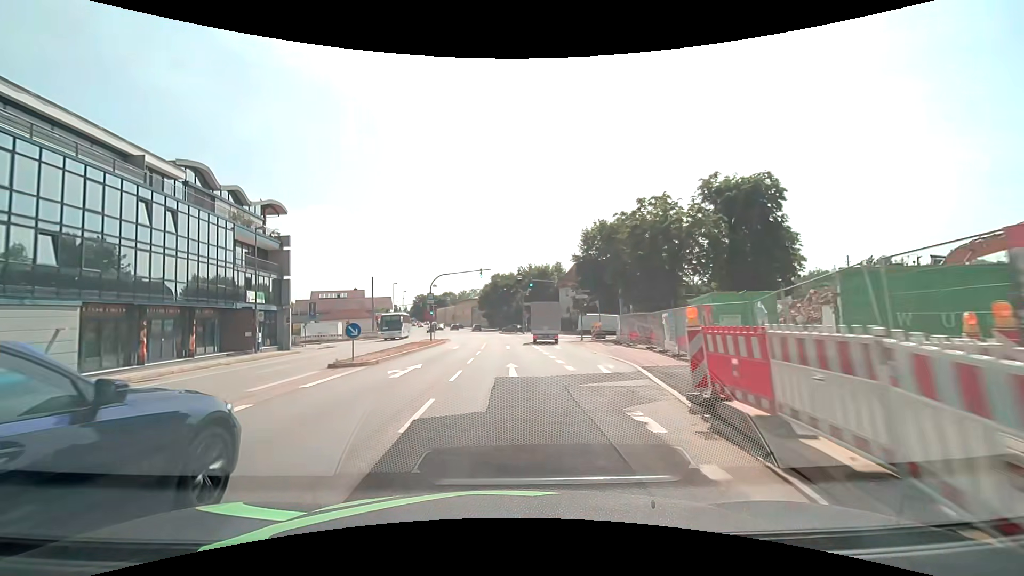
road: primary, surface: asphalt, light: Day
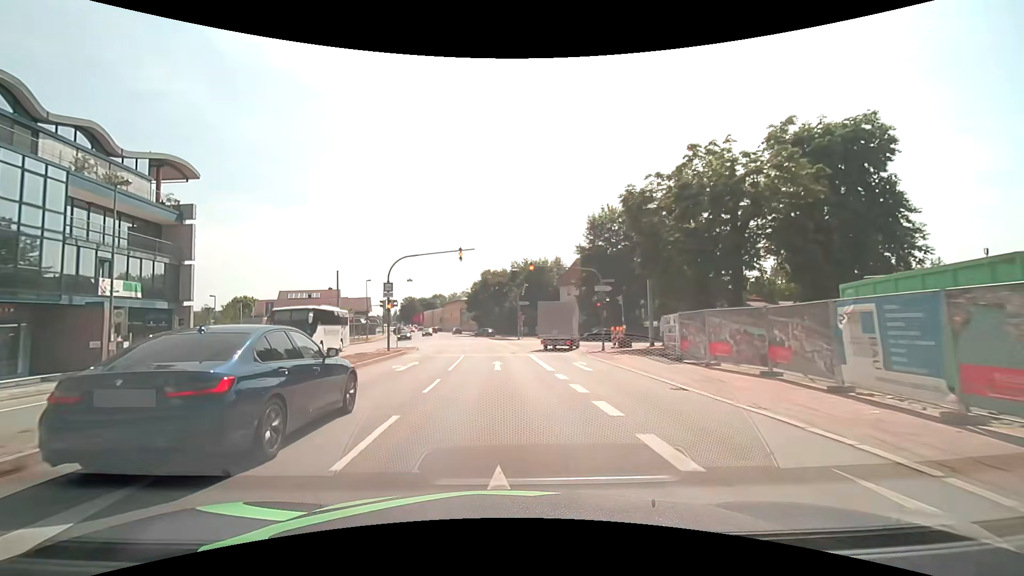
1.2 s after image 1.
(+0.1, +13.5) m; +1°
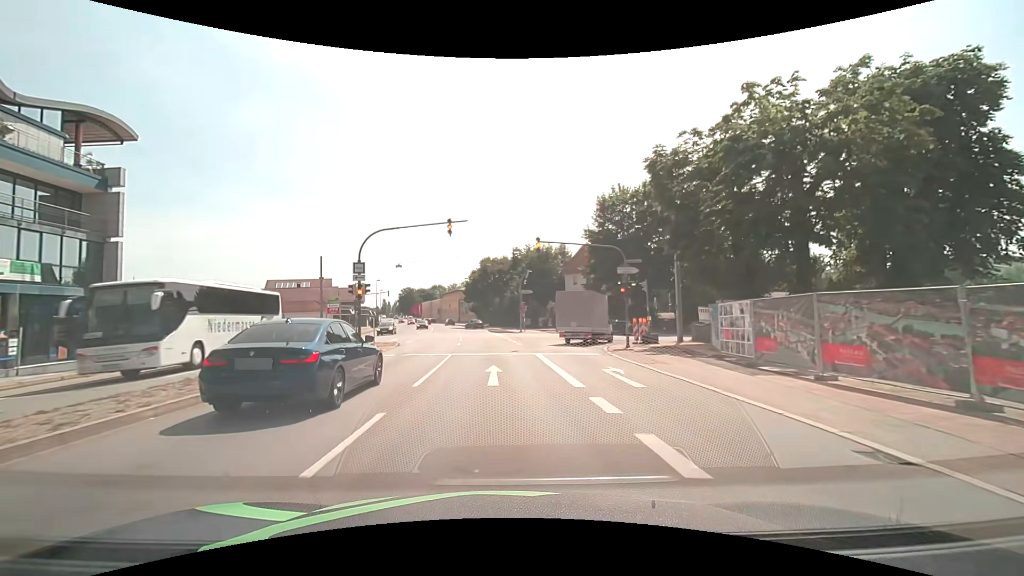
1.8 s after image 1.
(0.0, +6.1) m; 0°
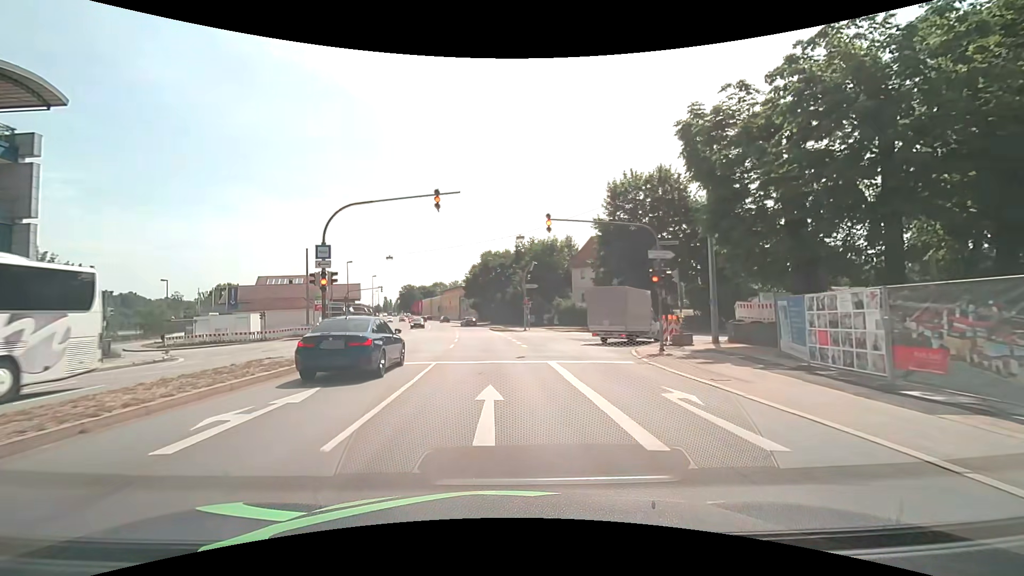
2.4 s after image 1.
(0.0, +5.0) m; -1°
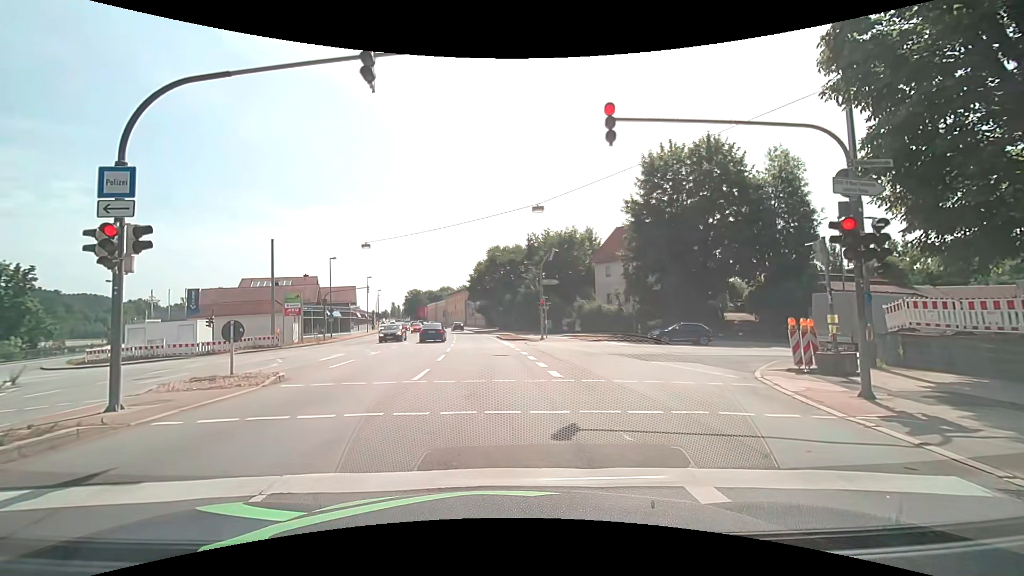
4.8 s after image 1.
(-0.1, +10.4) m; -1°
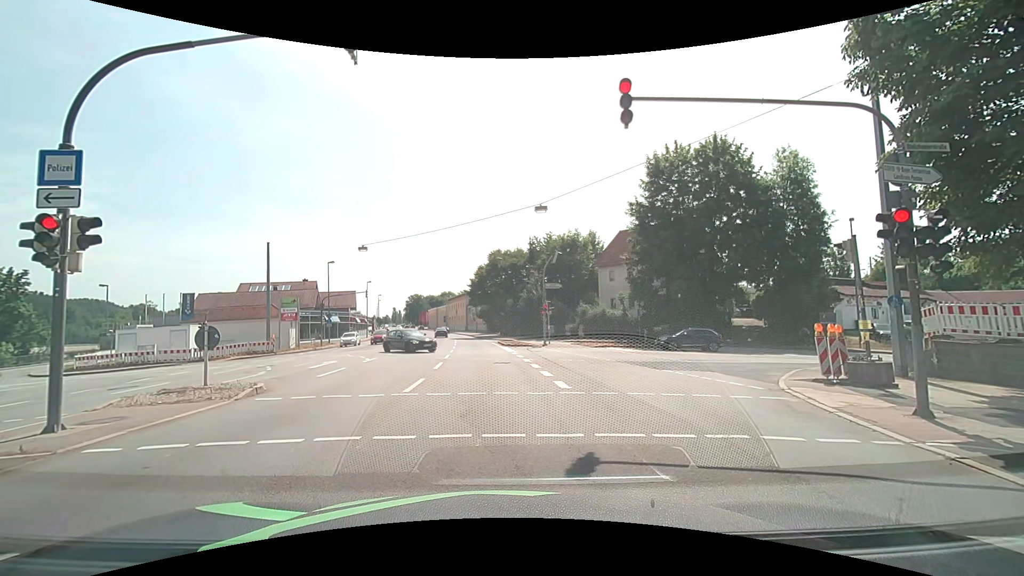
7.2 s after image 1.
(0.0, +1.2) m; 0°
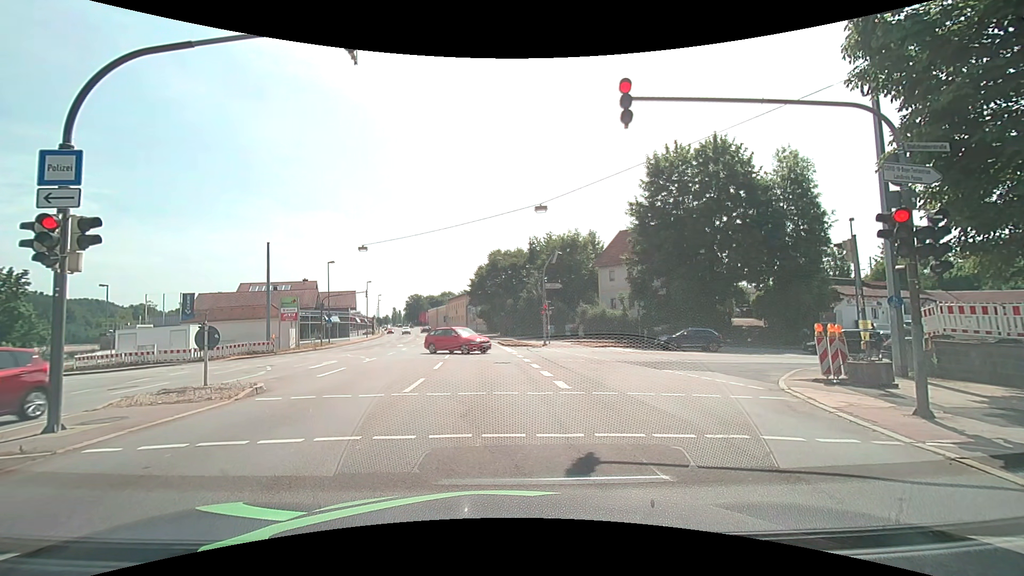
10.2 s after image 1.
(0.0, 0.0) m; 0°
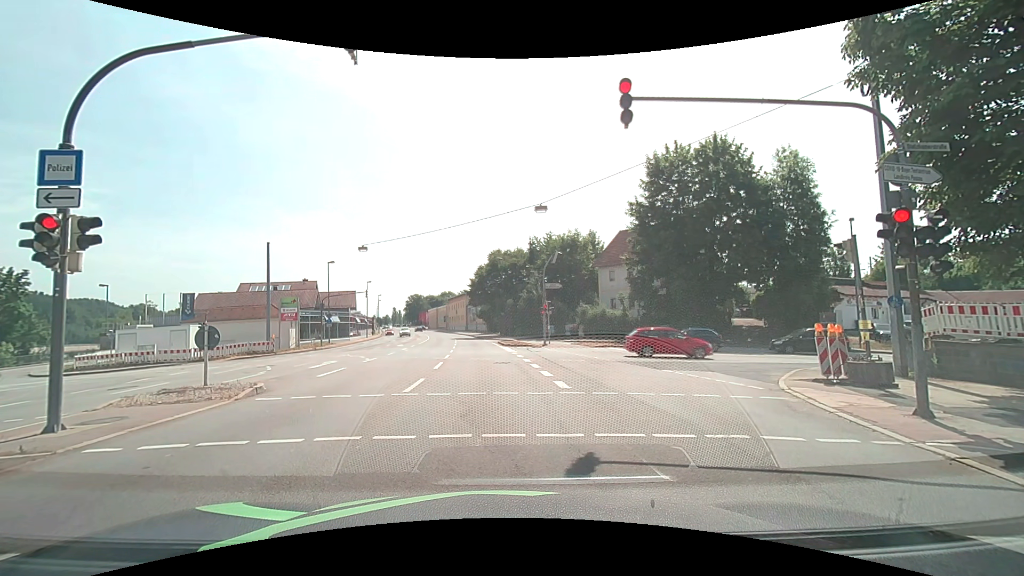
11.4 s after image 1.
(0.0, 0.0) m; 0°
(0, +10) (-1, +20) (-1, +30) (-2, +40) (-3, +50) (-4, +60) (-5, +70) (-7, +80) (-9, +89) (-11, +99) m
